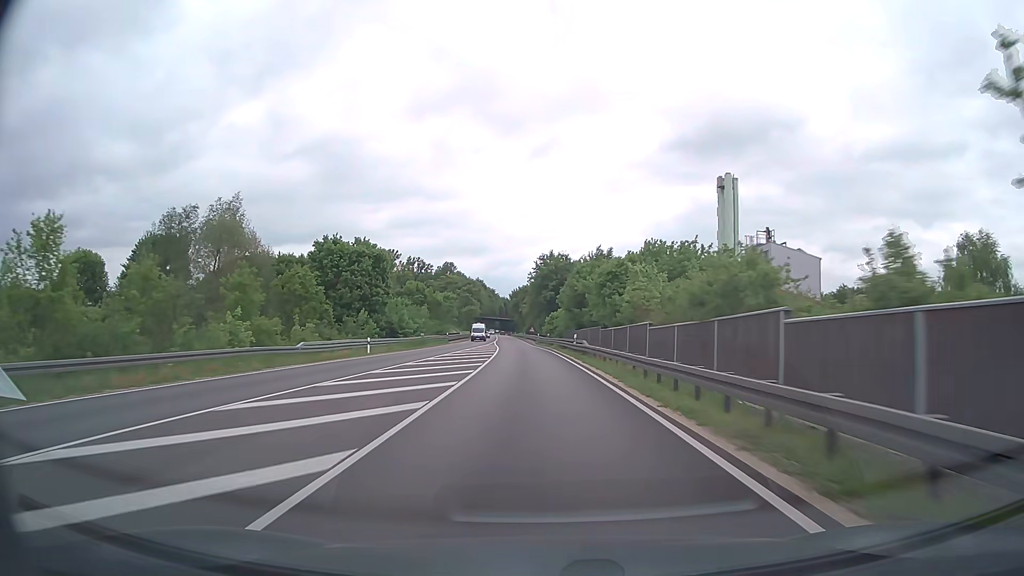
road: trunk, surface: asphalt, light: Day
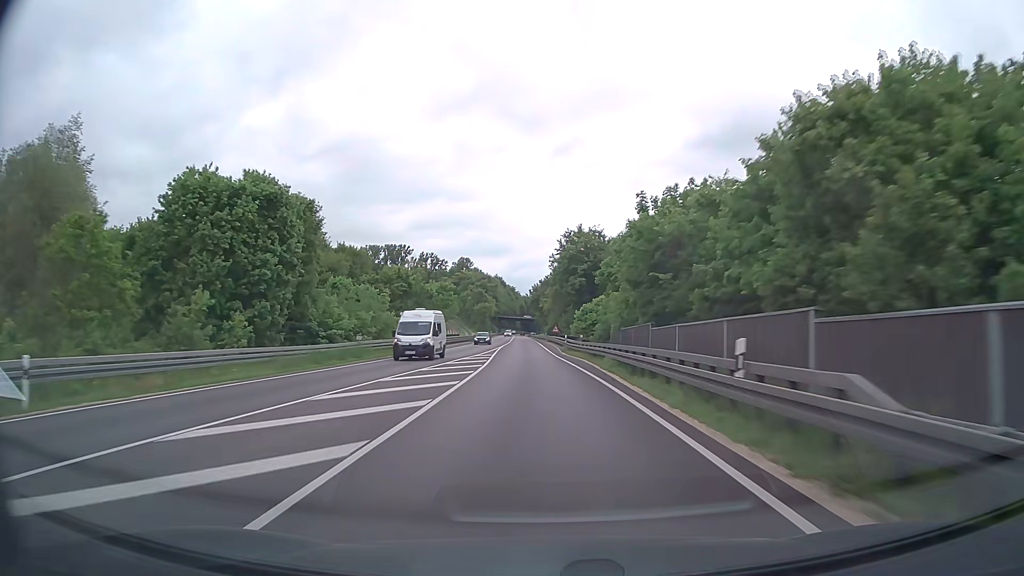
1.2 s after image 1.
(-0.6, +31.5) m; -2°
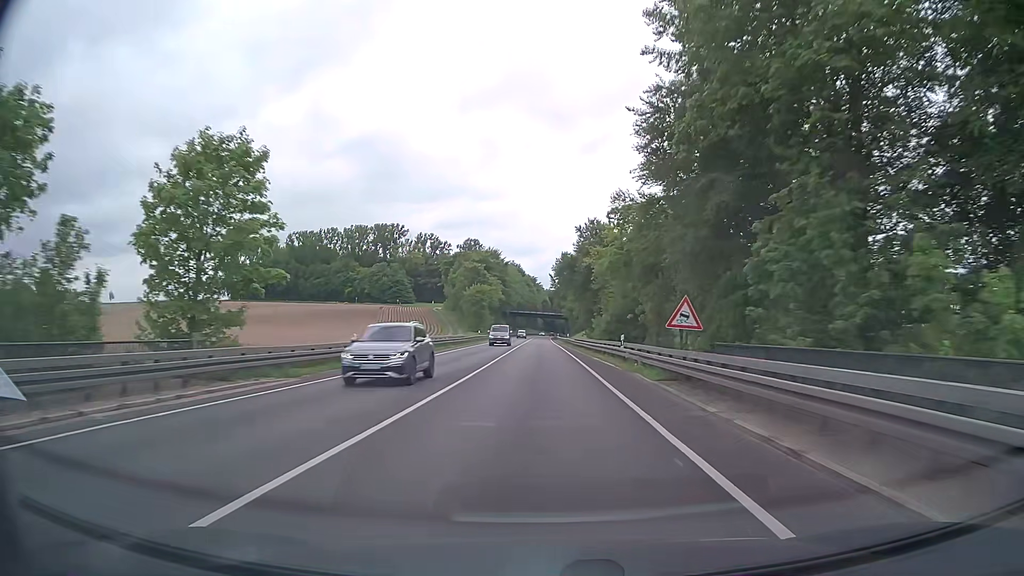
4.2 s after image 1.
(-1.9, +79.0) m; -2°
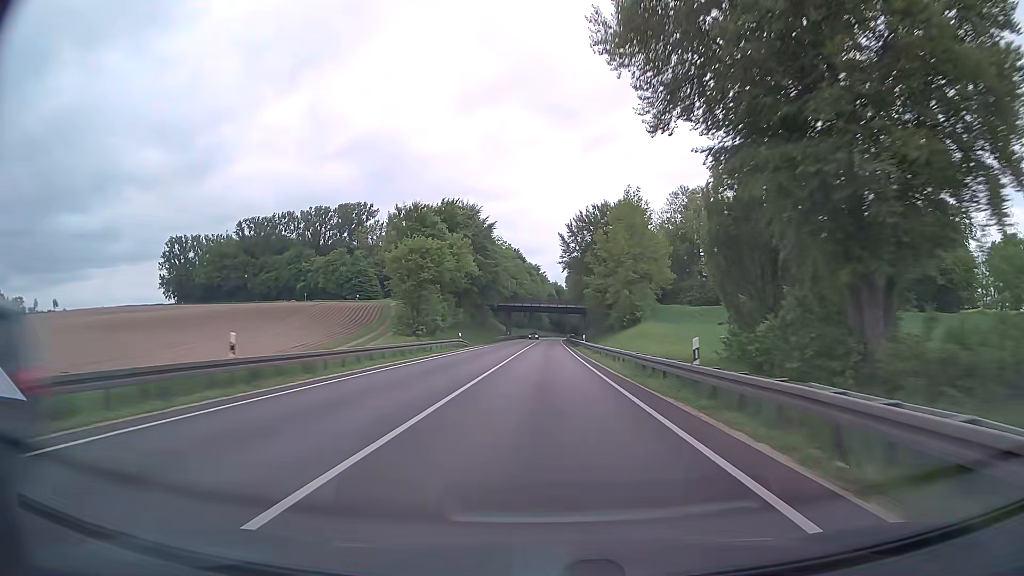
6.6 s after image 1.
(0.0, +63.2) m; 0°
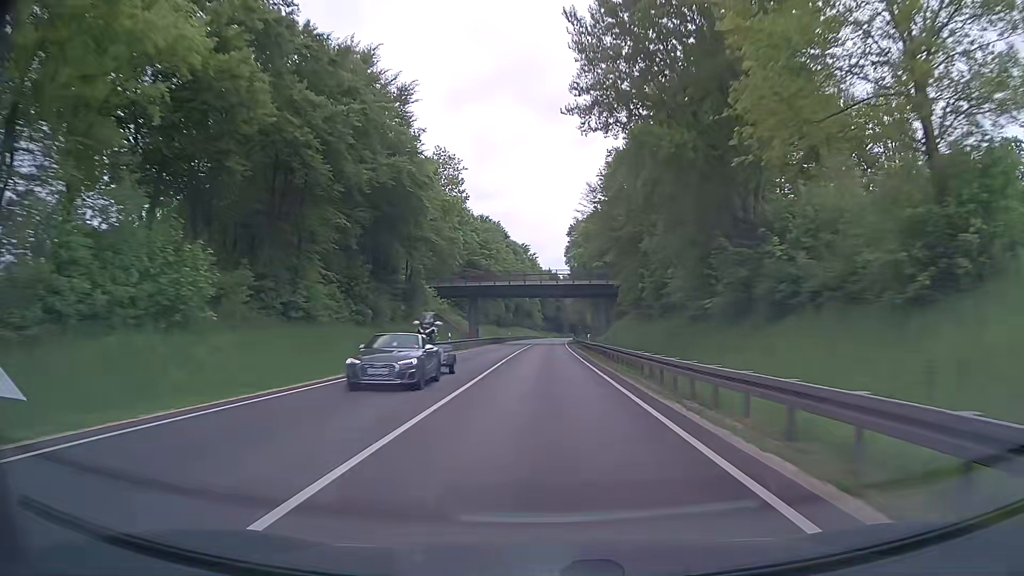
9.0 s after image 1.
(+0.5, +63.2) m; 0°
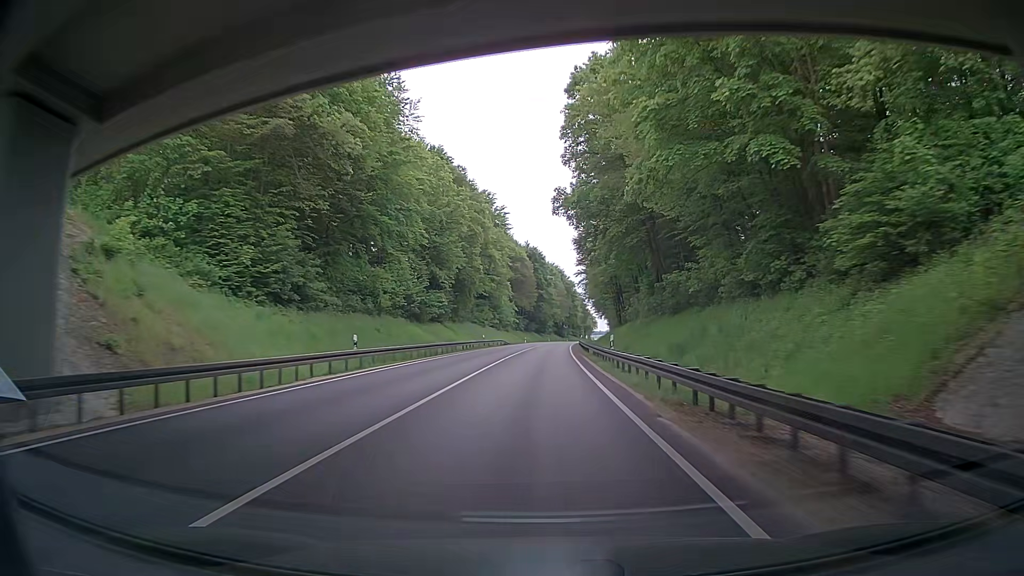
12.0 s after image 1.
(+1.2, +78.9) m; +2°
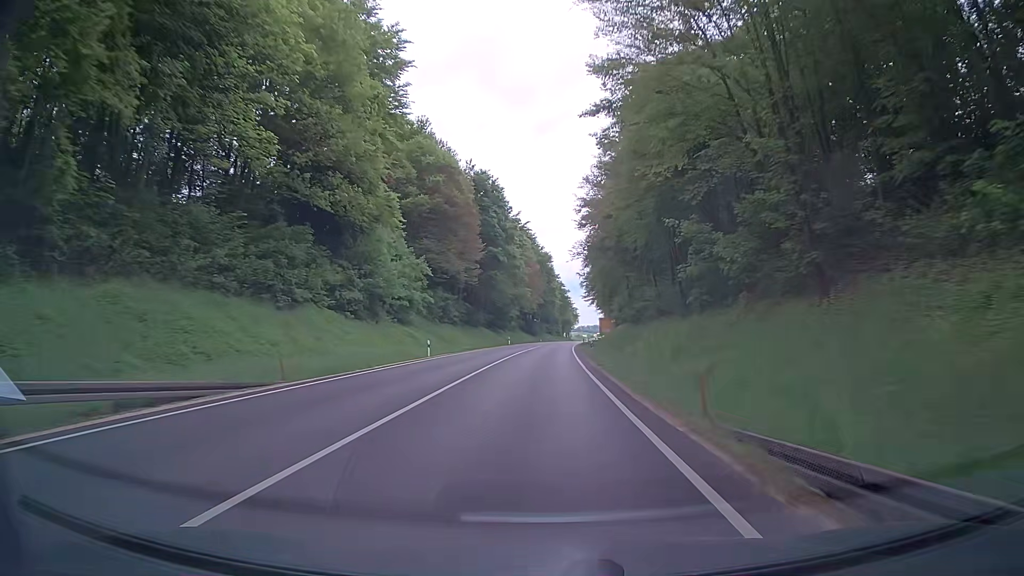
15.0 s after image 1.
(+1.3, +79.0) m; +2°
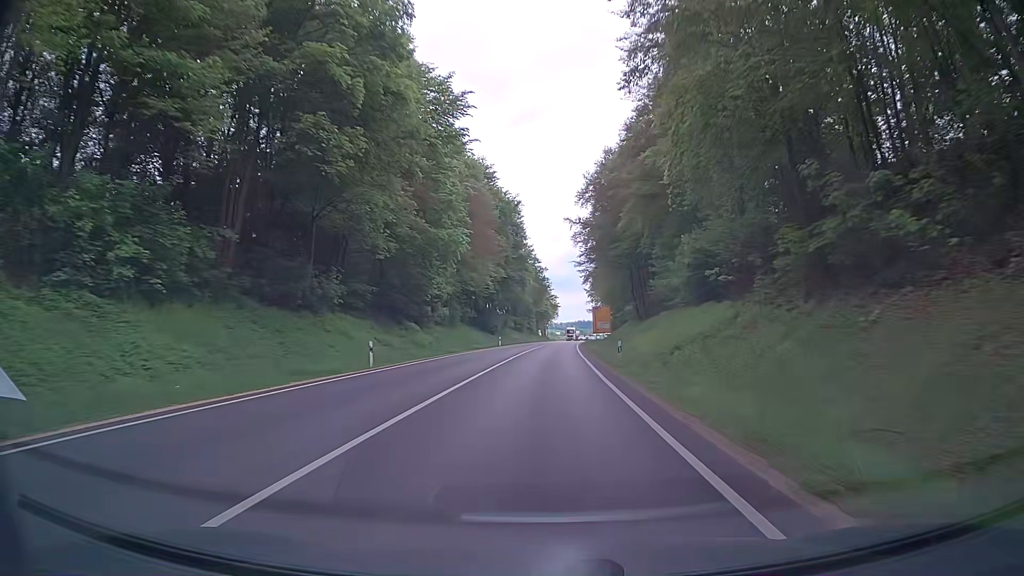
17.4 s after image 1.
(+1.8, +63.4) m; +3°
(0, +10) (0, +20) (0, +30) (+1, +40) (+1, +50) (+1, +60) (+2, +70) (+2, +80) (+3, +90) (+3, +100) m
